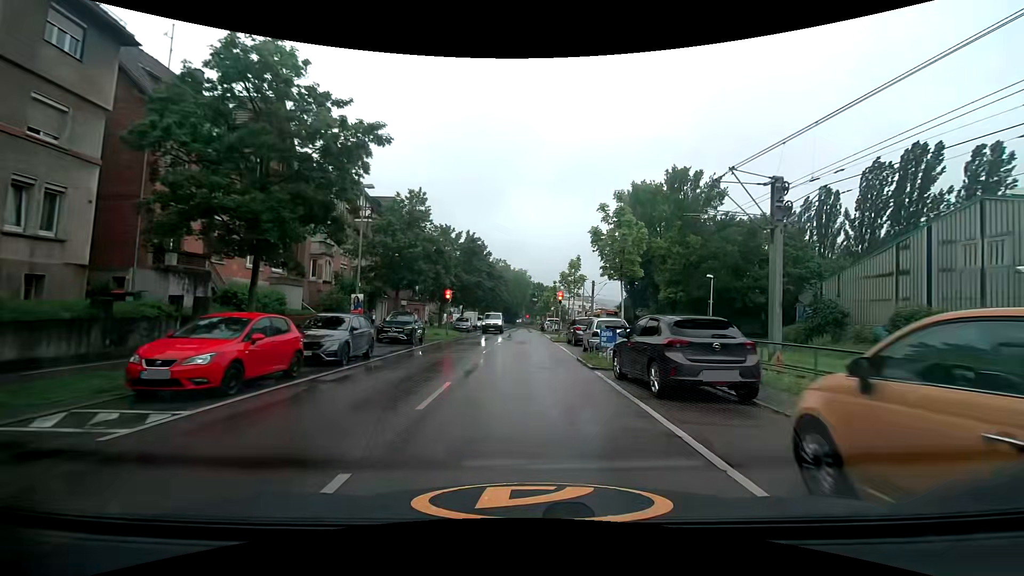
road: secondary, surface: asphalt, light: Day
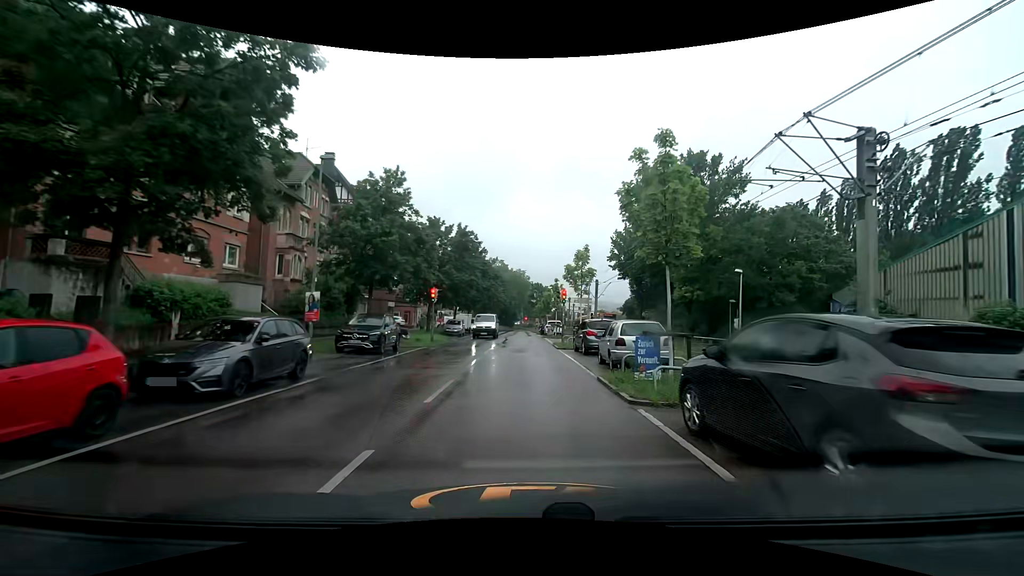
(-0.1, +5.1) m; 0°
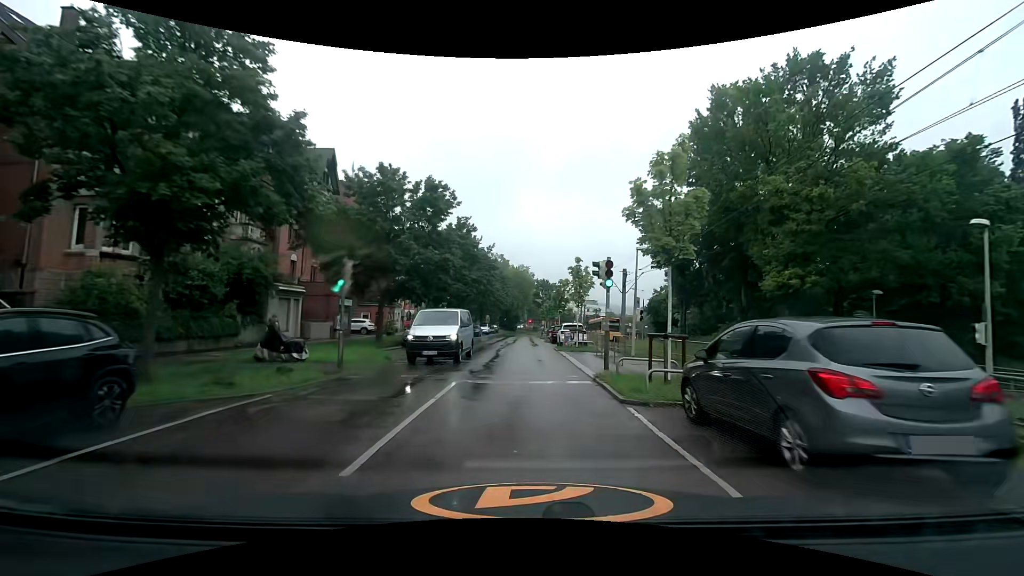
(-0.1, +16.0) m; -1°
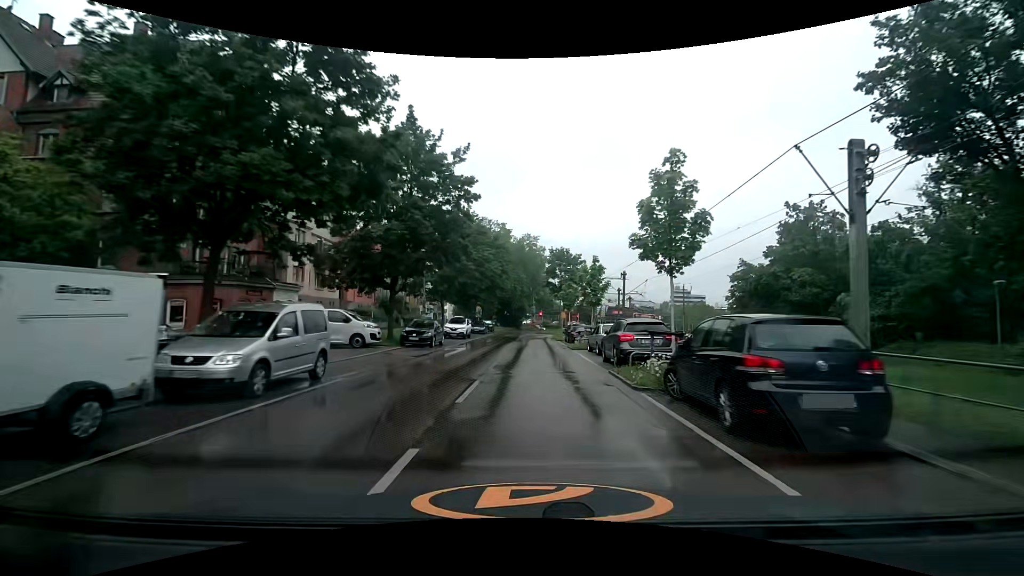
(-0.3, +33.0) m; 0°
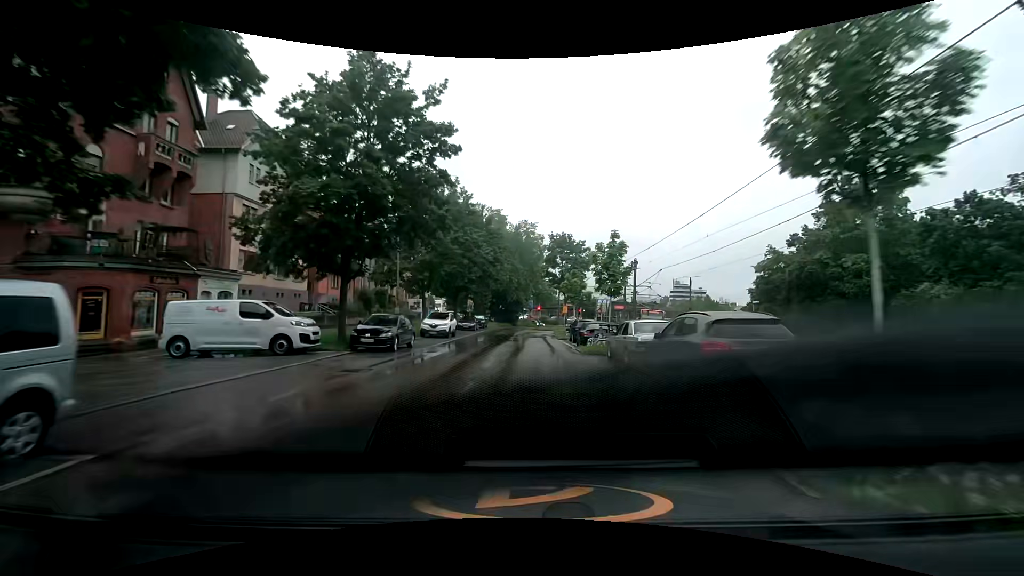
(-0.1, +7.0) m; -1°
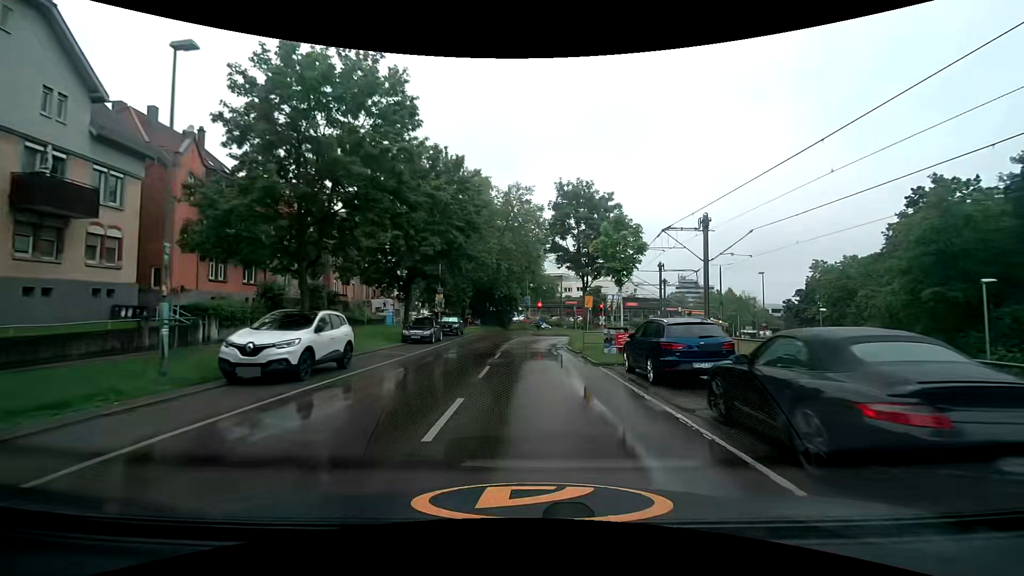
(0.0, +19.9) m; +1°
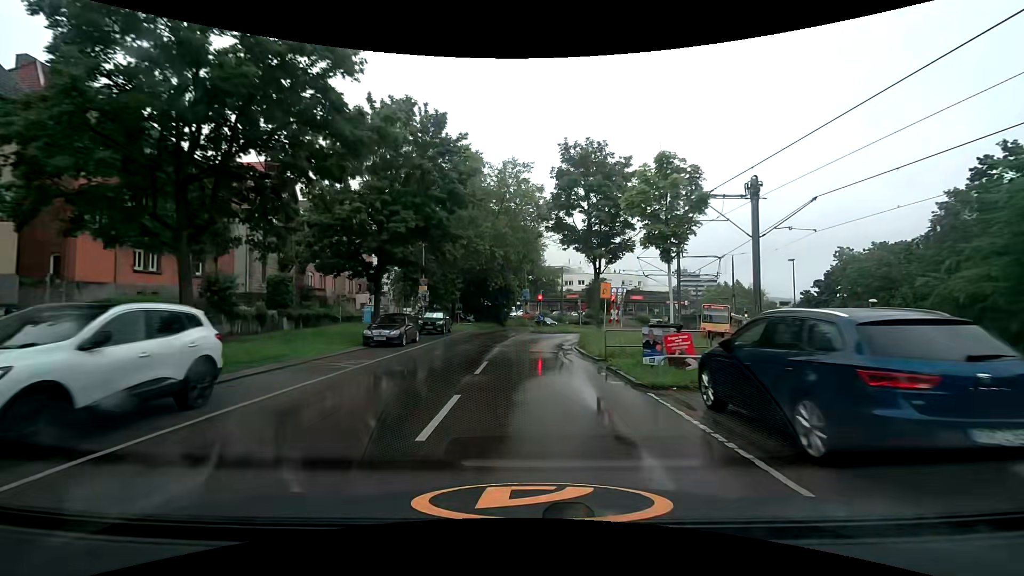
(0.0, +6.2) m; -1°
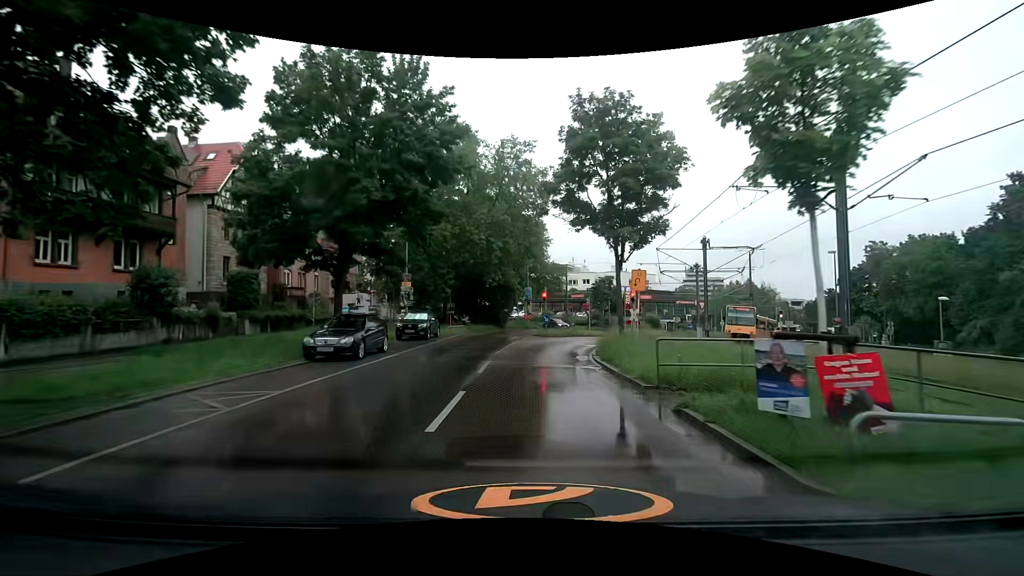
(+0.1, +5.6) m; 0°
